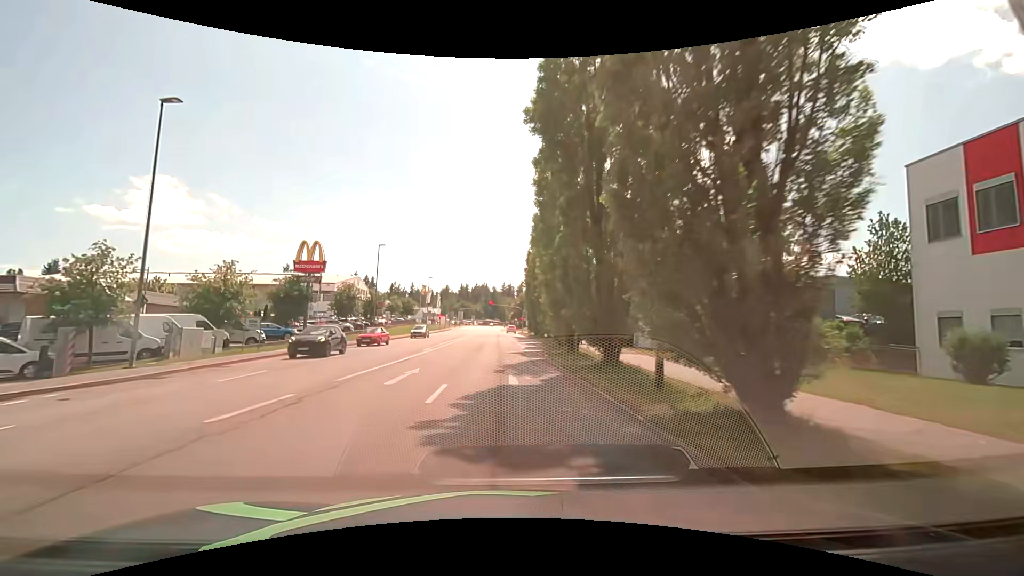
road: tertiary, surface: asphalt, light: Day
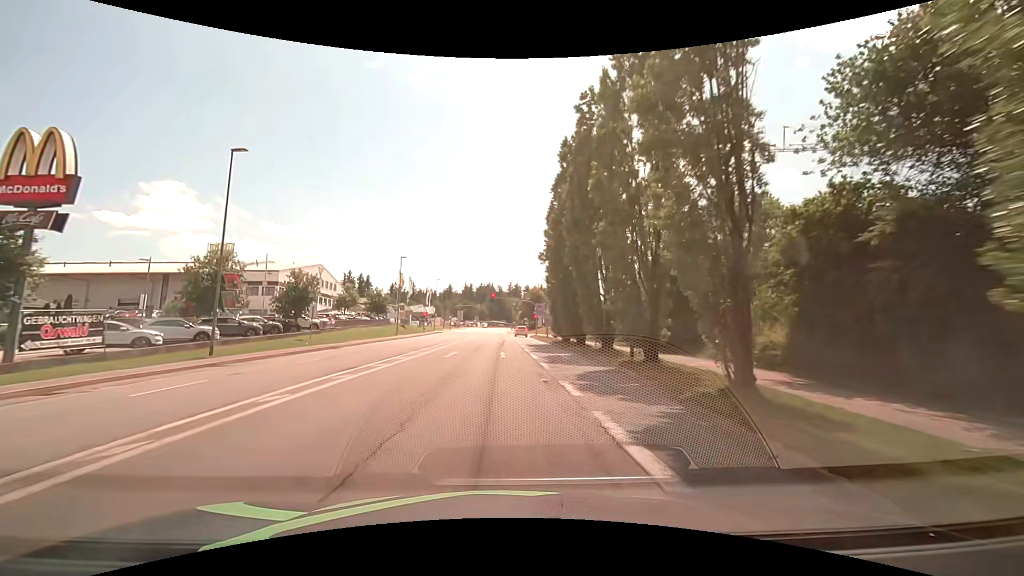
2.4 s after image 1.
(+0.3, +30.3) m; +1°
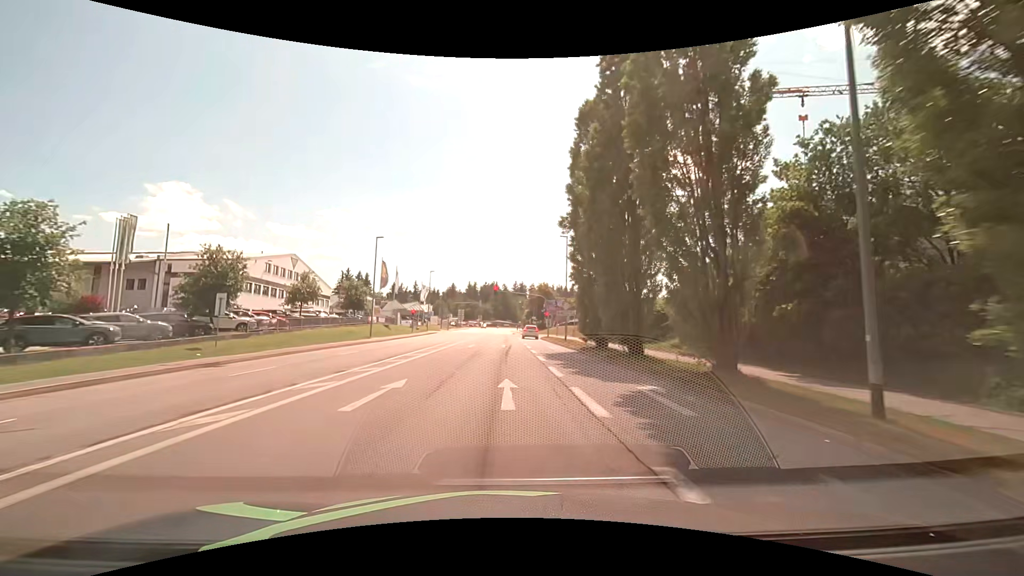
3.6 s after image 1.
(-0.2, +14.5) m; -1°
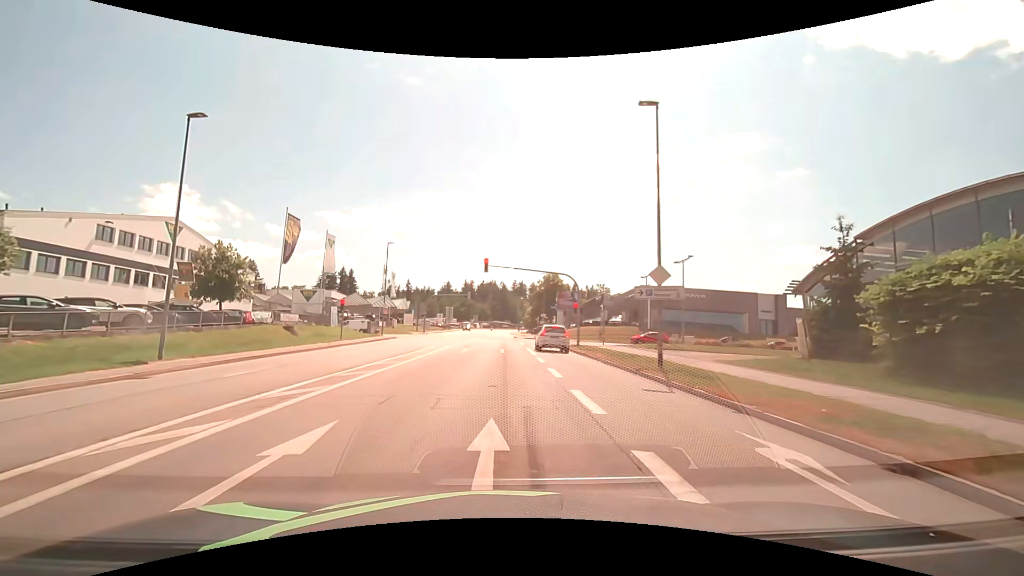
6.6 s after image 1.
(0.0, +29.6) m; 0°
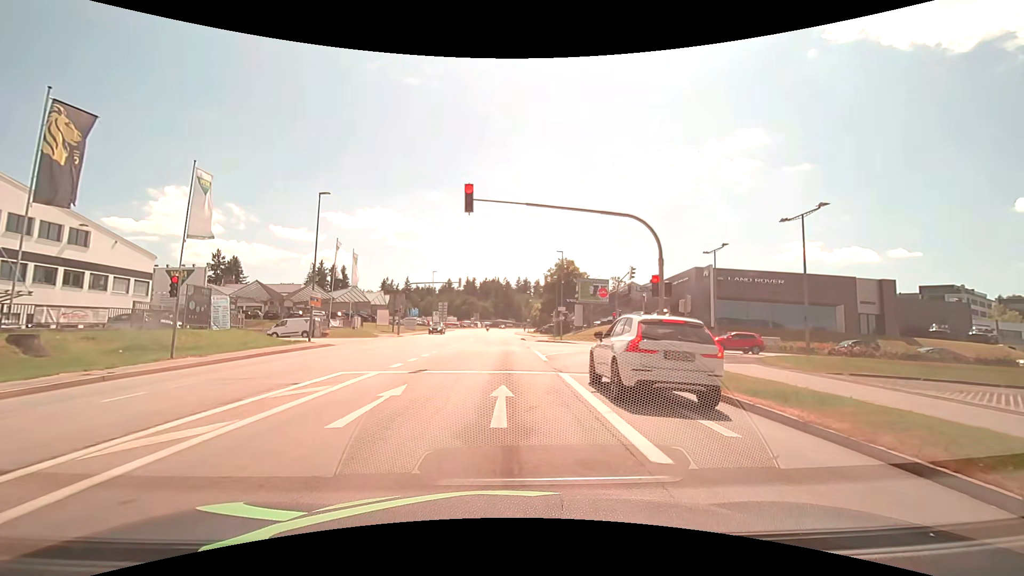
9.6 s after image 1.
(+0.1, +20.5) m; 0°
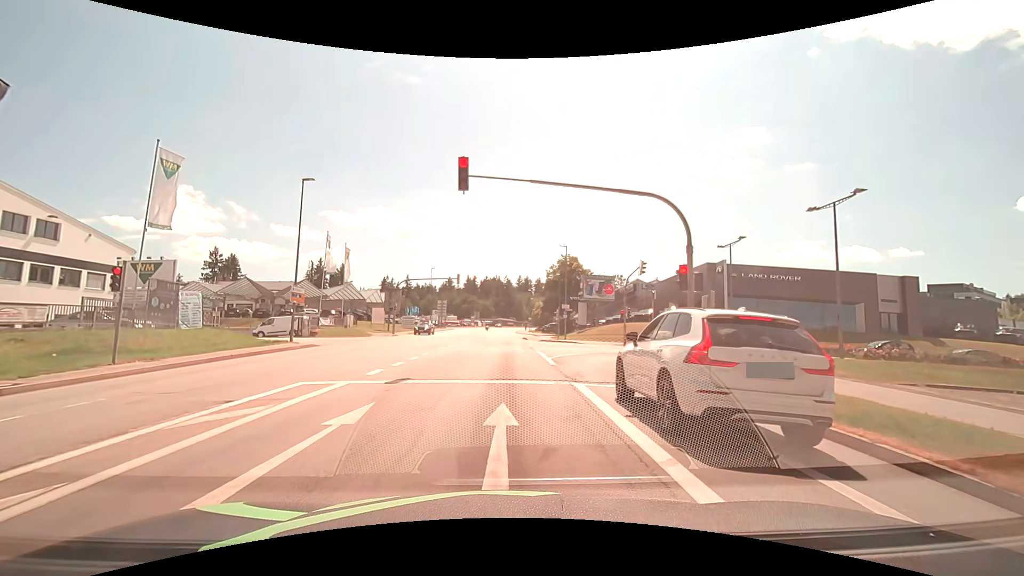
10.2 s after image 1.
(0.0, +2.9) m; 0°
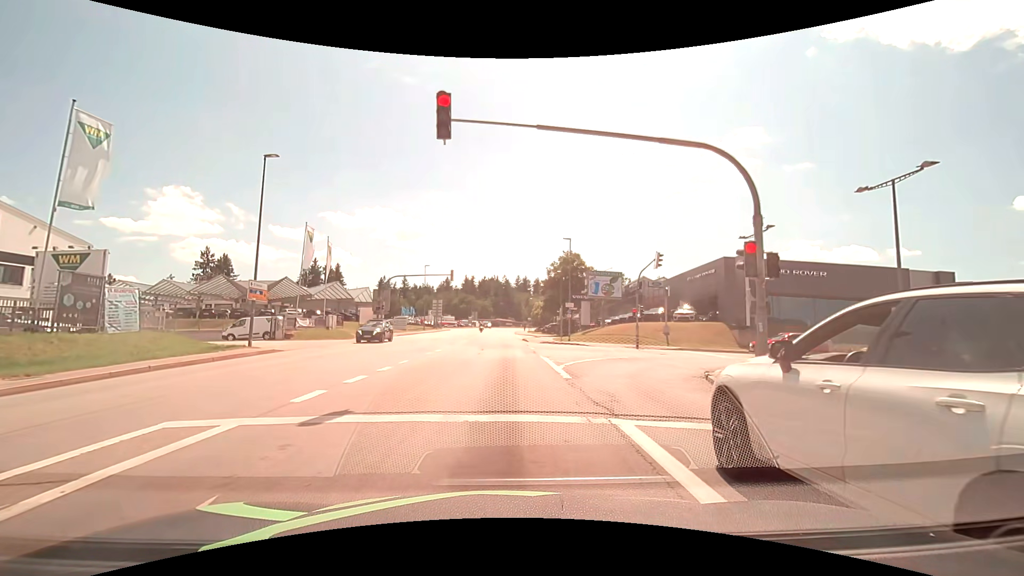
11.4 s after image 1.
(0.0, +4.5) m; 0°
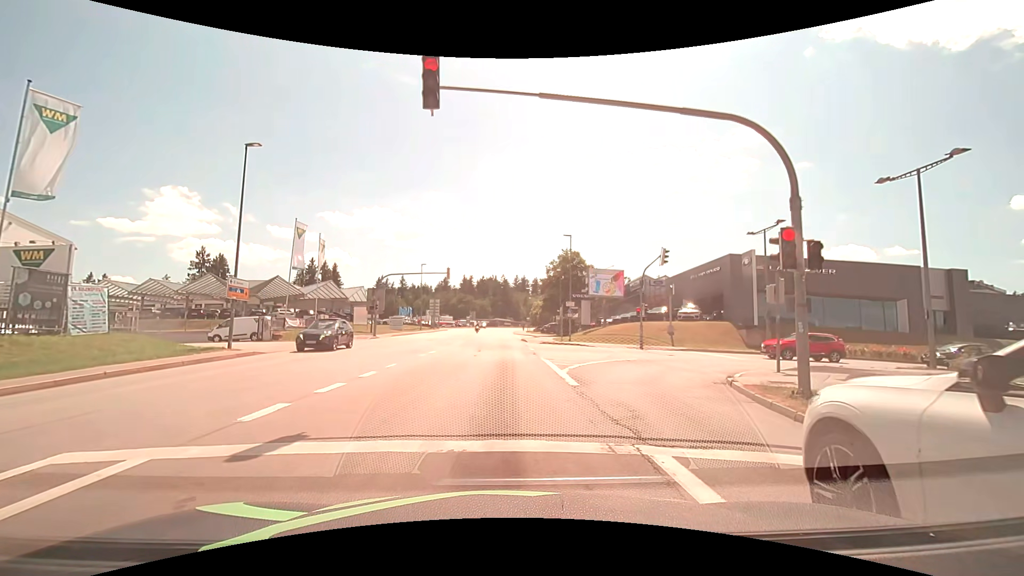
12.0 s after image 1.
(0.0, +1.6) m; 0°
